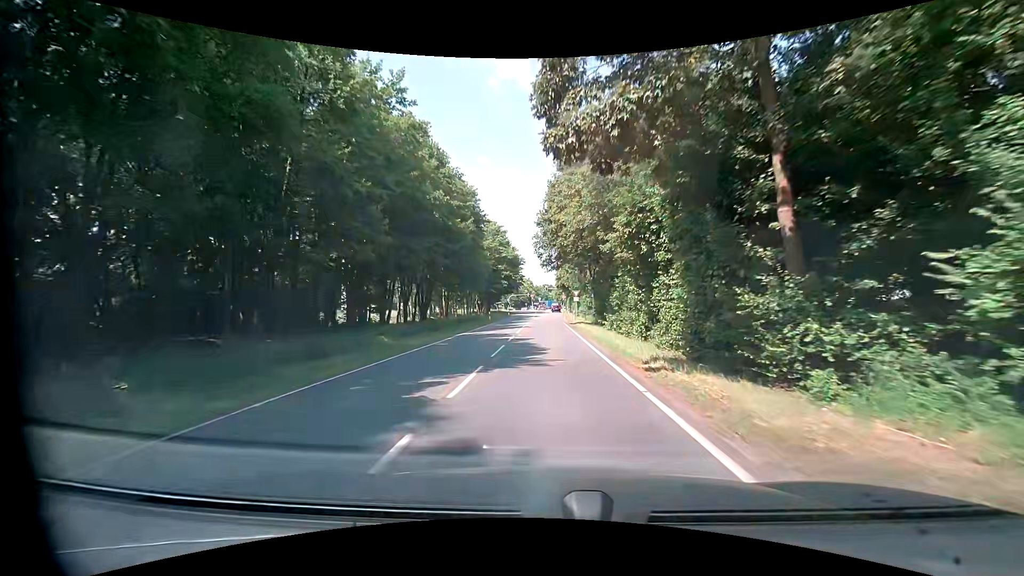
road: tertiary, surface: asphalt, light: Day
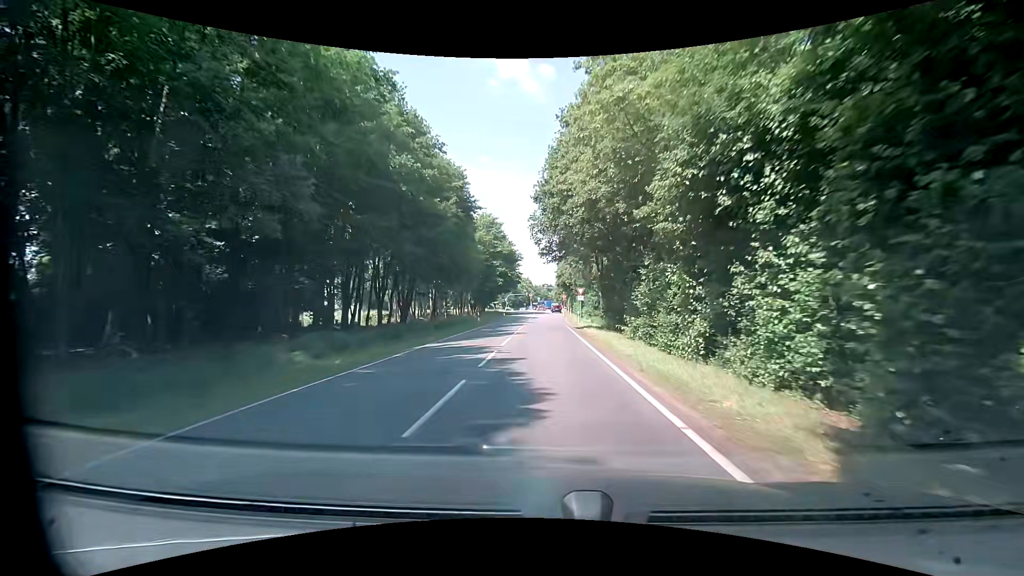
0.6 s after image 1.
(0.0, +8.2) m; -1°
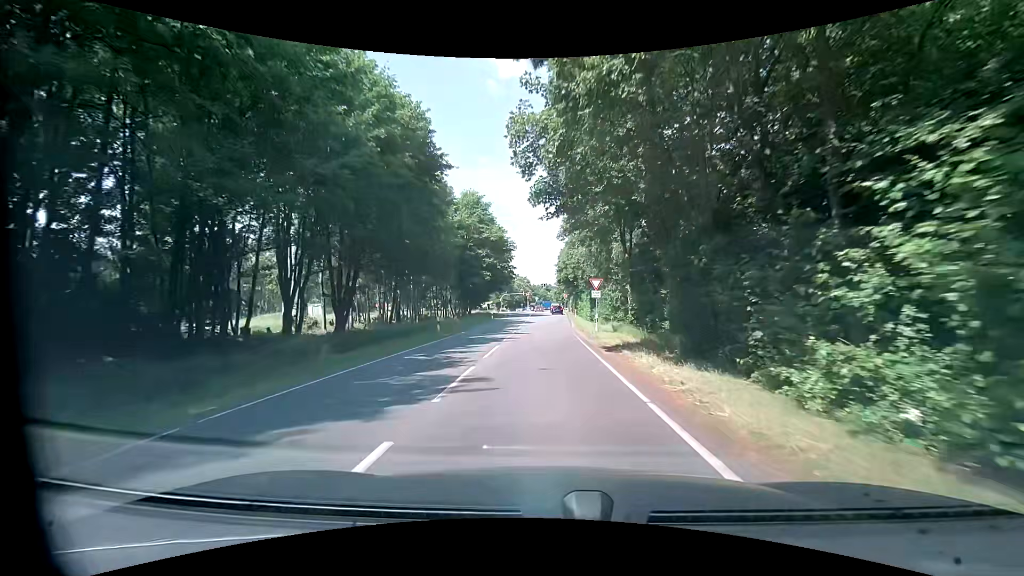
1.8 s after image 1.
(+0.4, +16.2) m; +2°
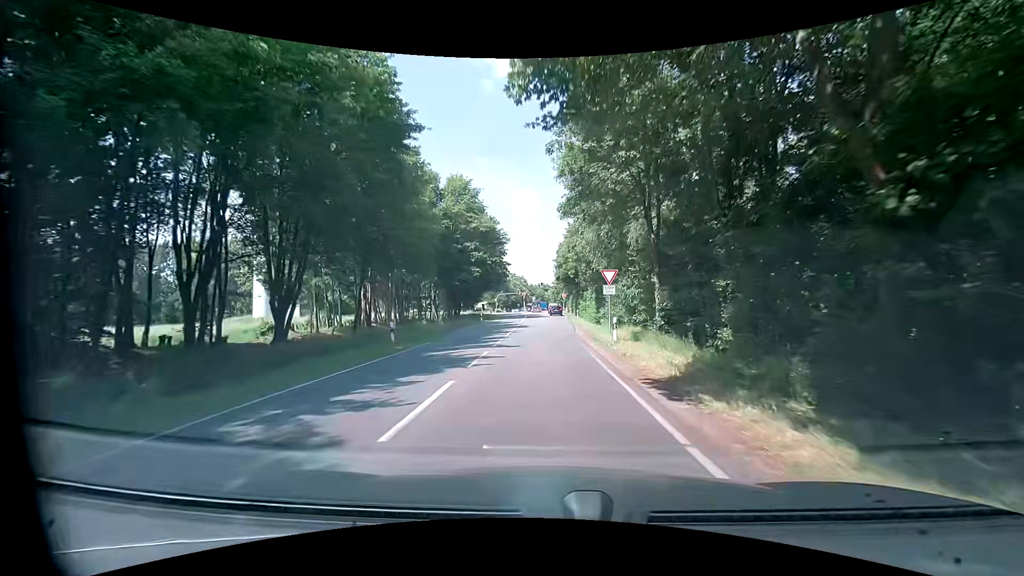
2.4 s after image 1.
(0.0, +8.0) m; +1°
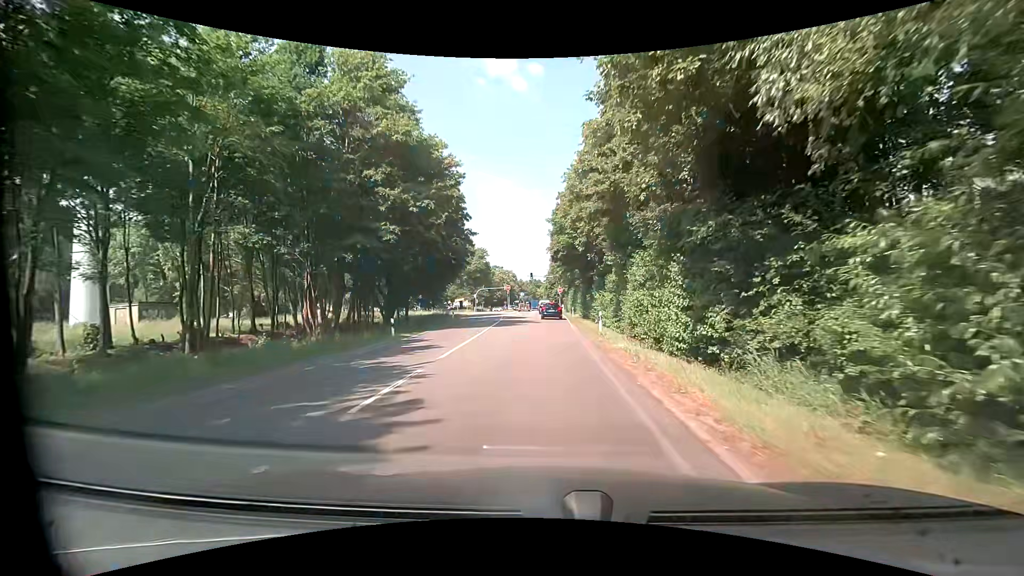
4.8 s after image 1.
(-0.3, +28.6) m; +1°
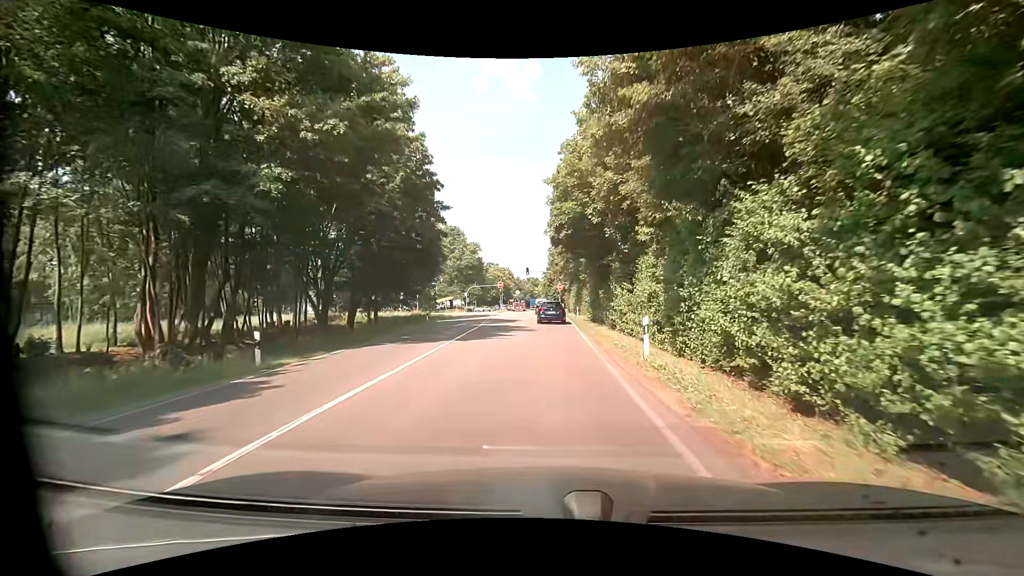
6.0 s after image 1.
(-0.1, +11.3) m; -1°
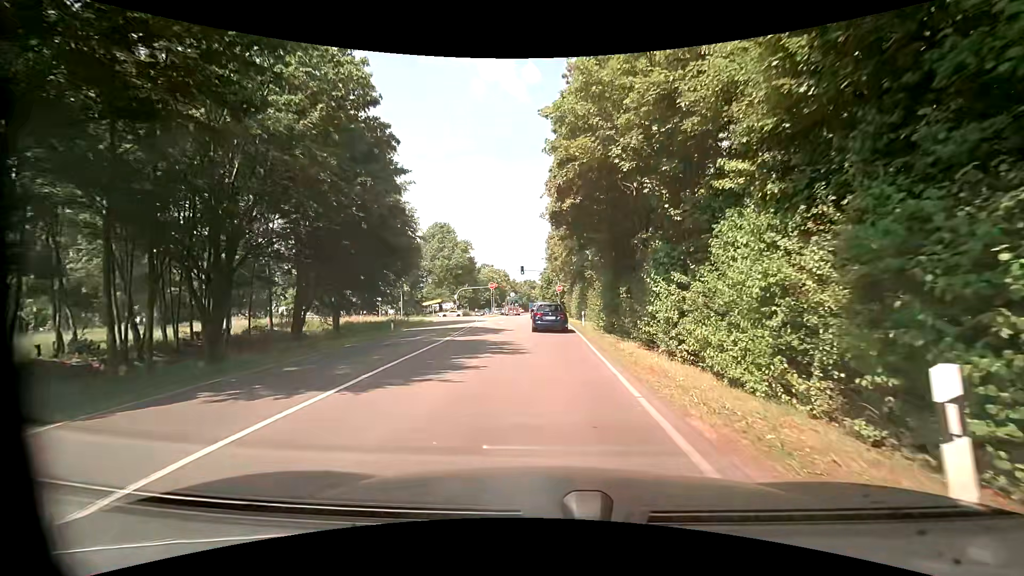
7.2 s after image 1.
(+0.1, +9.6) m; +2°
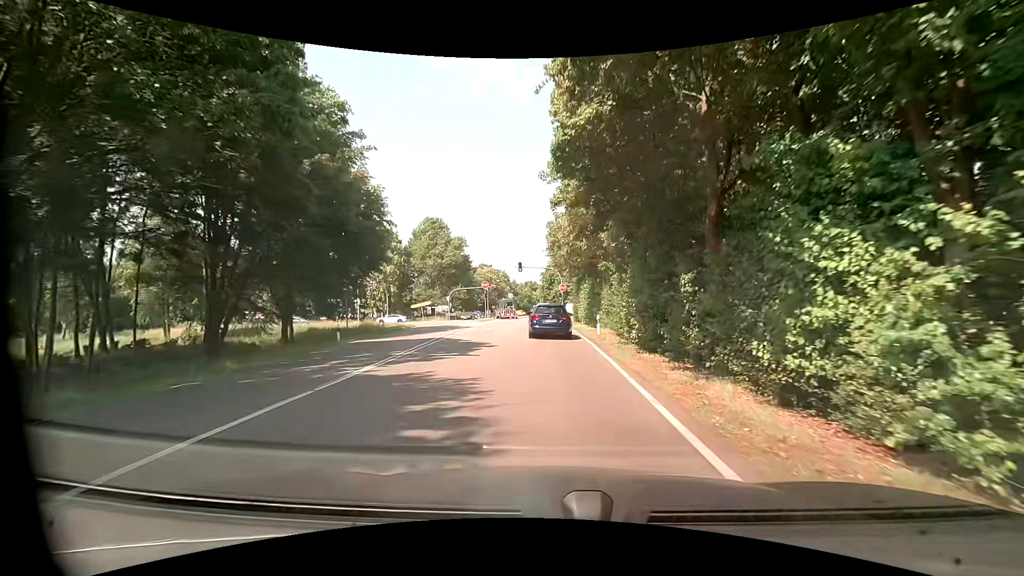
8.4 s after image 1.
(-0.1, +9.7) m; -1°
(0, +10) (0, +20) (0, +30) (0, +40) (-1, +50) (-1, +60) (-1, +70) (-2, +80) (-2, +90) (-3, +100) m
